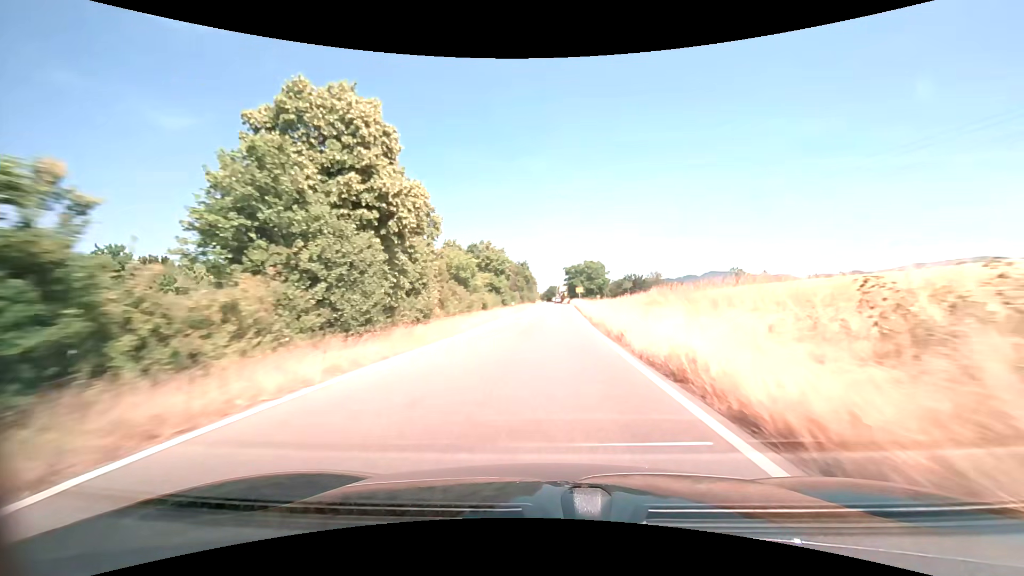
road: trunk_link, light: Day
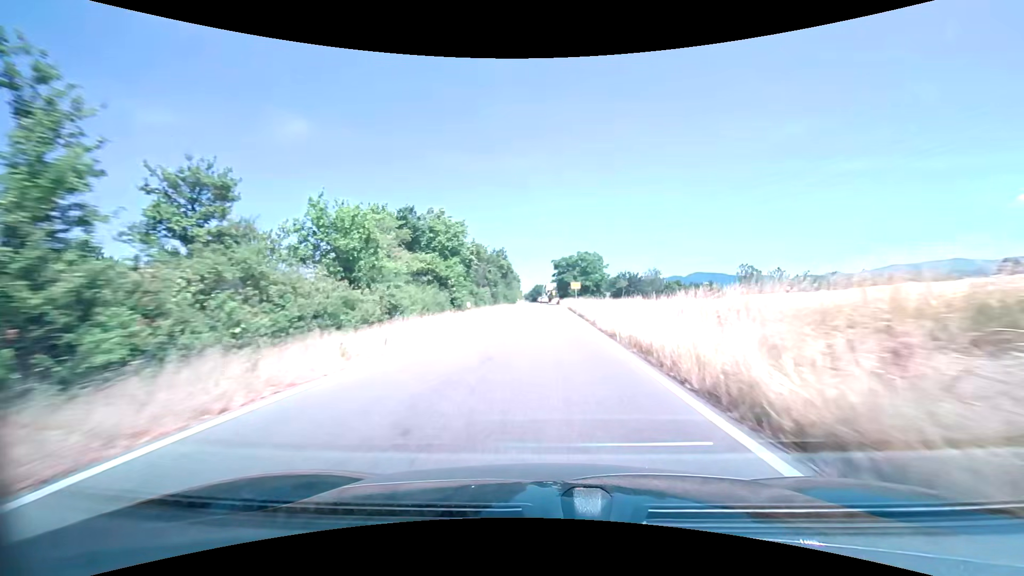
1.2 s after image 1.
(+0.3, +21.2) m; +2°
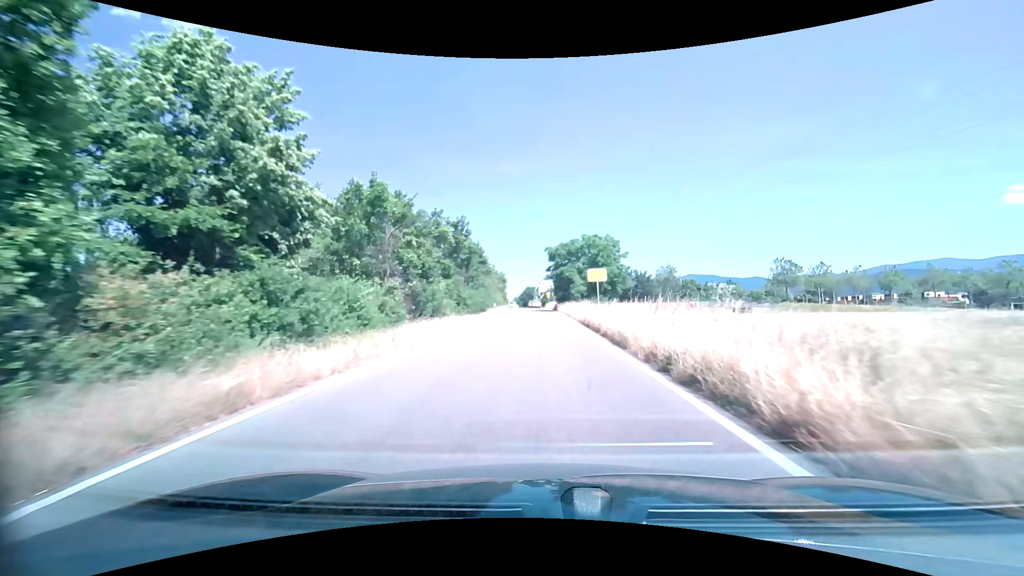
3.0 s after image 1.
(+0.1, +27.0) m; 0°
